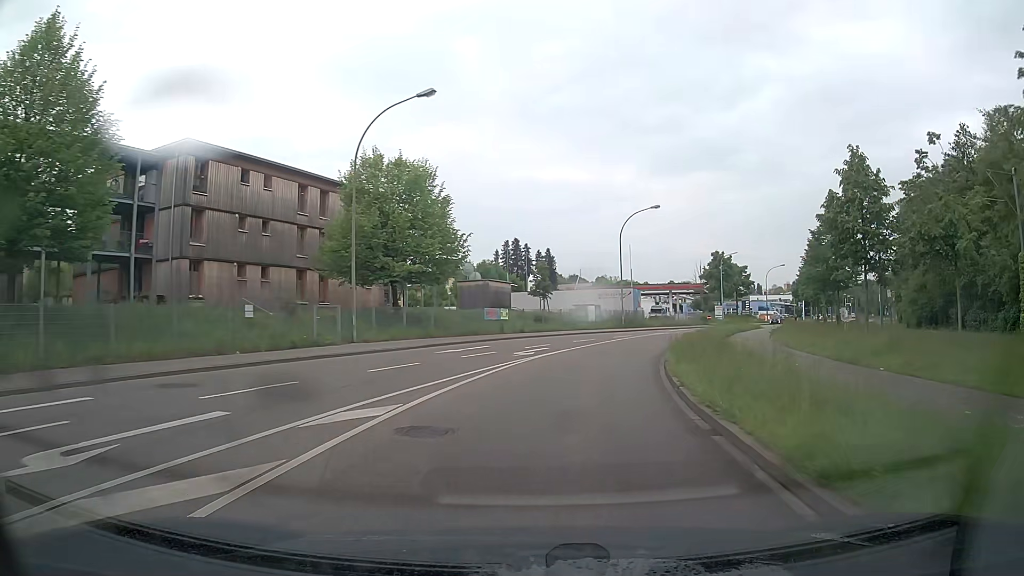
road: tertiary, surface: asphalt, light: Day
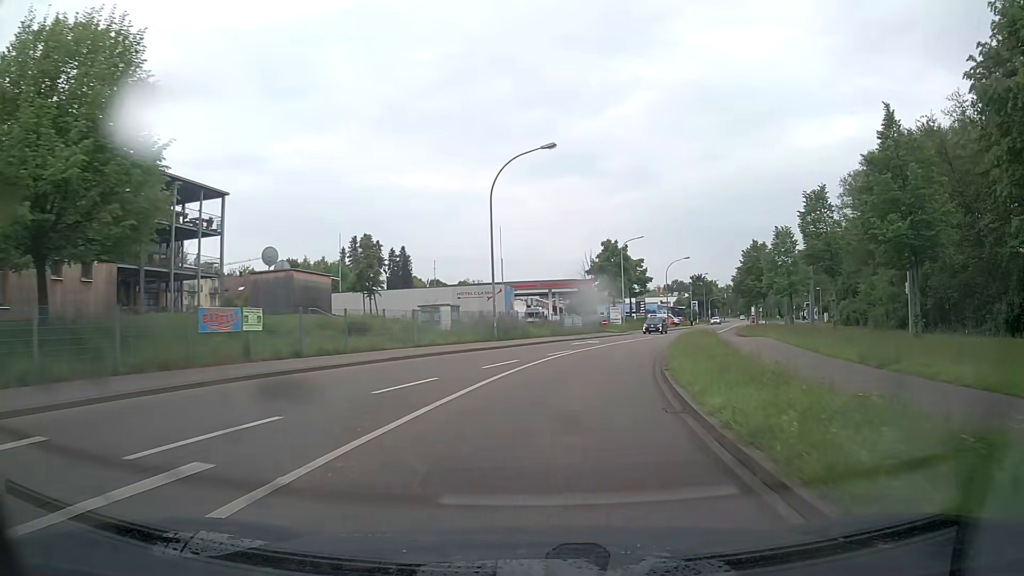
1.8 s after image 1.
(+2.1, +21.1) m; +12°
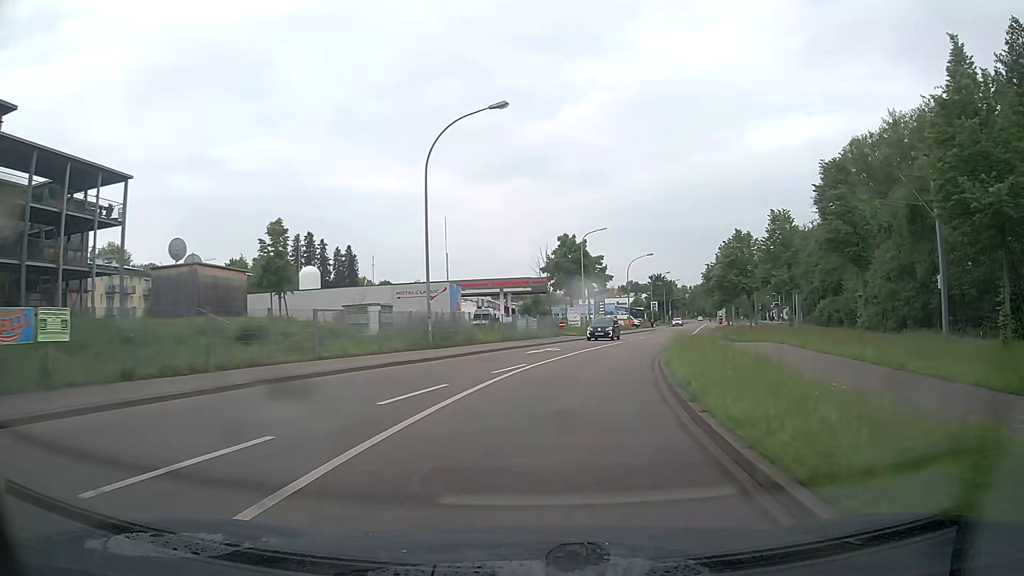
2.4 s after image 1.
(+0.2, +7.1) m; +4°
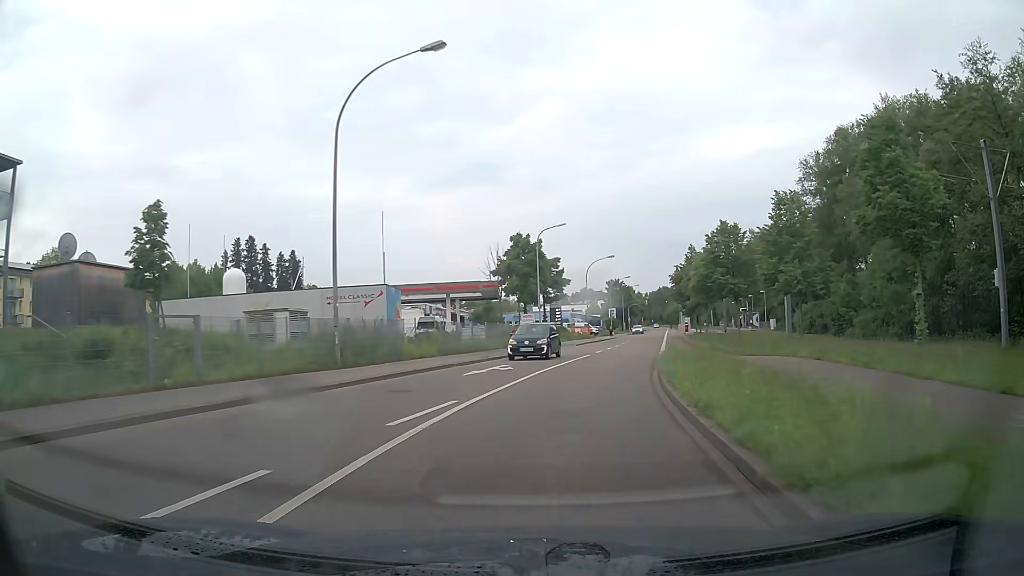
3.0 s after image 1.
(+0.3, +7.1) m; +4°
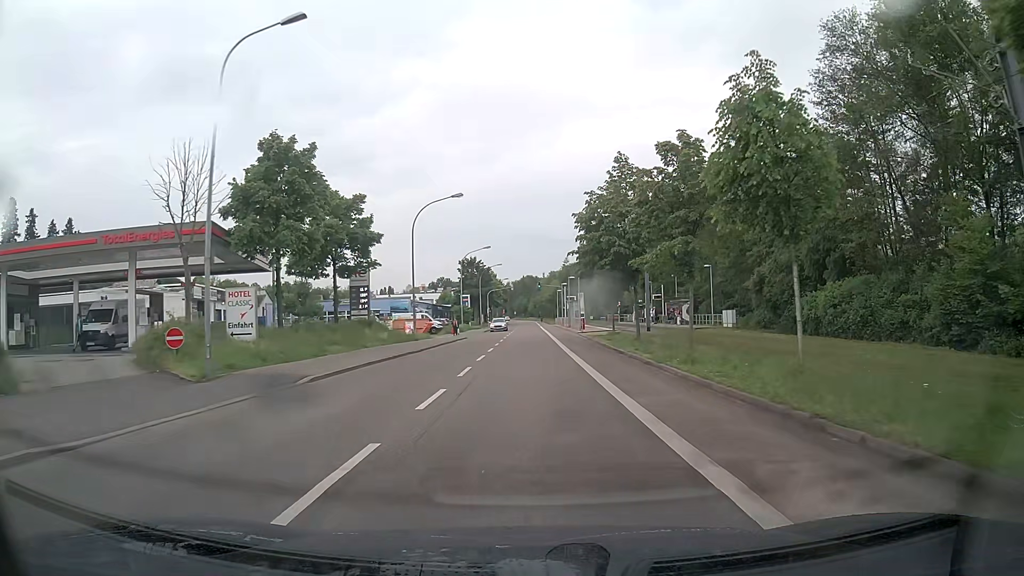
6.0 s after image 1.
(+5.0, +35.1) m; +12°
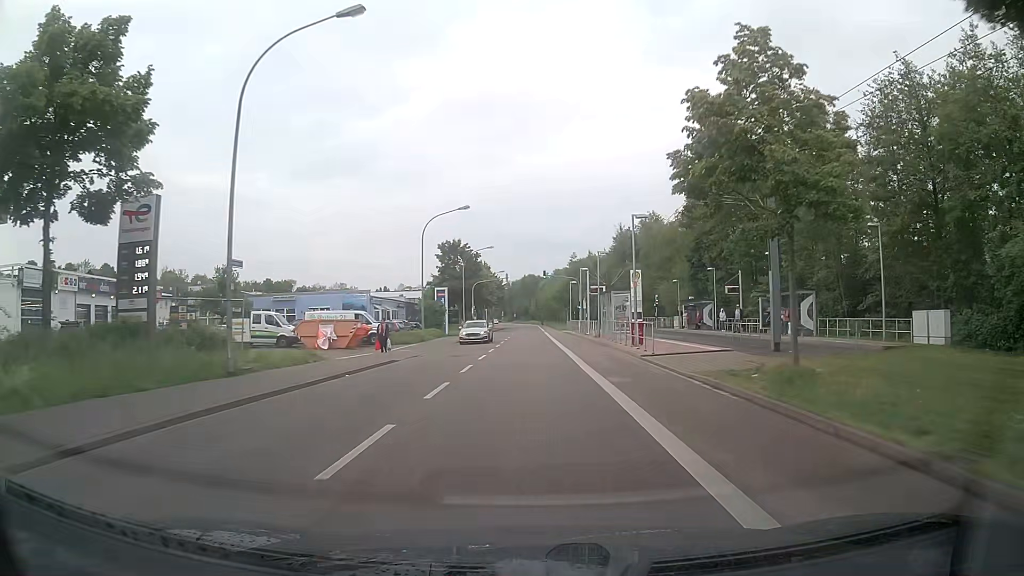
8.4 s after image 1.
(-0.1, +28.8) m; 0°
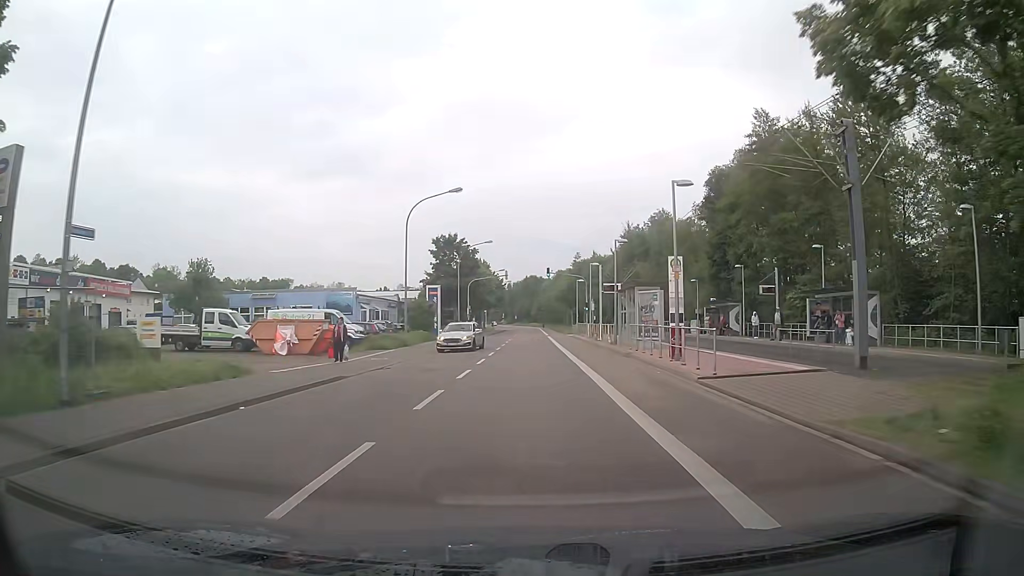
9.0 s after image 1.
(0.0, +7.2) m; 0°
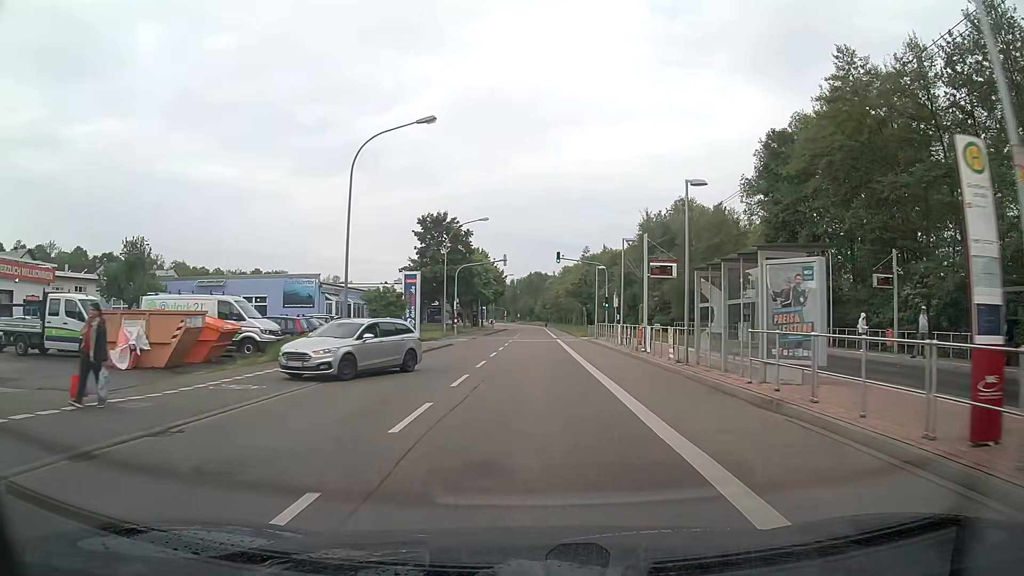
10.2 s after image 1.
(0.0, +14.4) m; 0°
(0, +10) (0, +20) (0, +30) (0, +40) (0, +50) (0, +60) (+1, +70) (+1, +80) (+1, +90) (+1, +100) m
